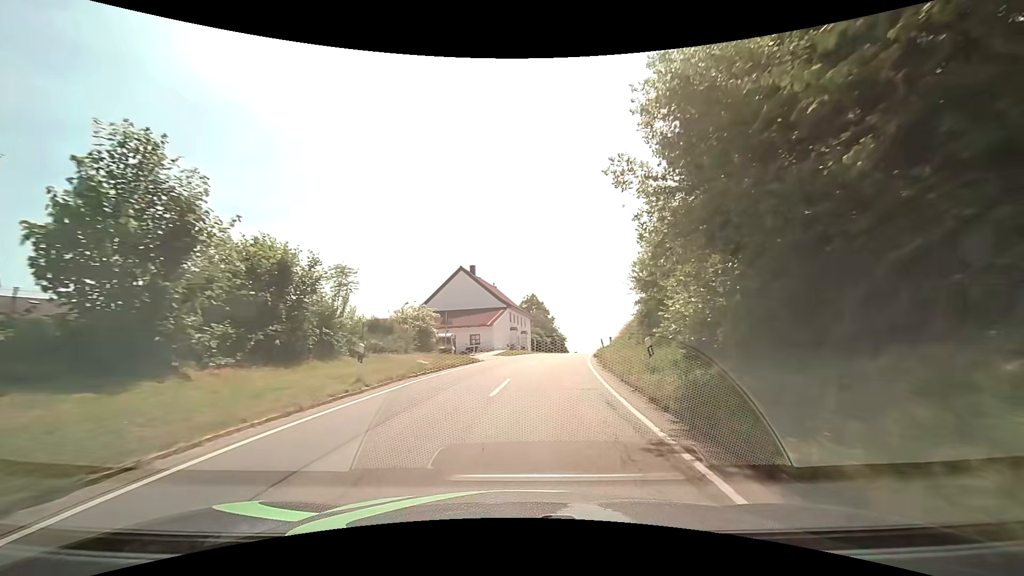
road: secondary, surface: asphalt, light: Day
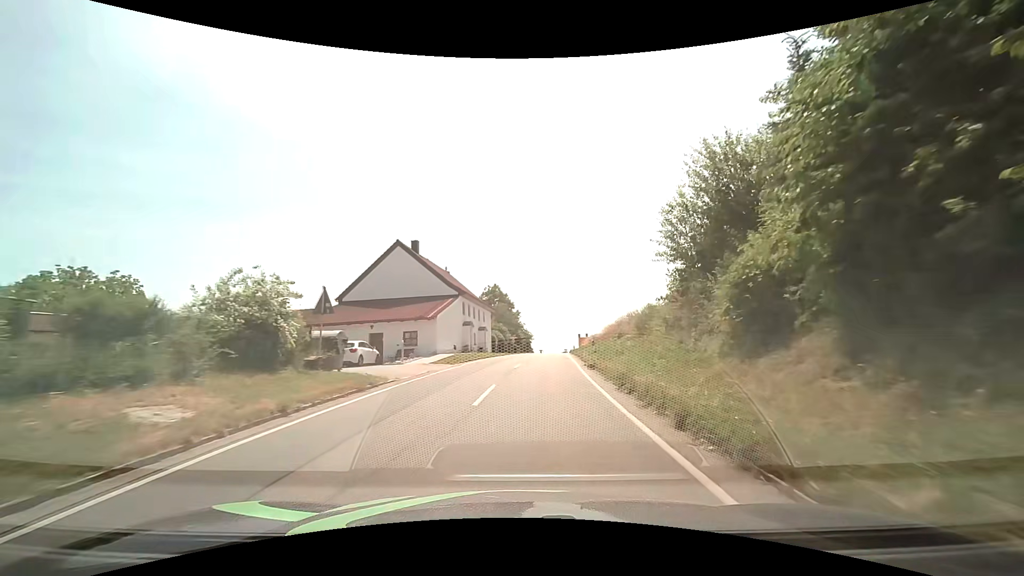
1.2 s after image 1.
(+0.5, +13.1) m; +4°
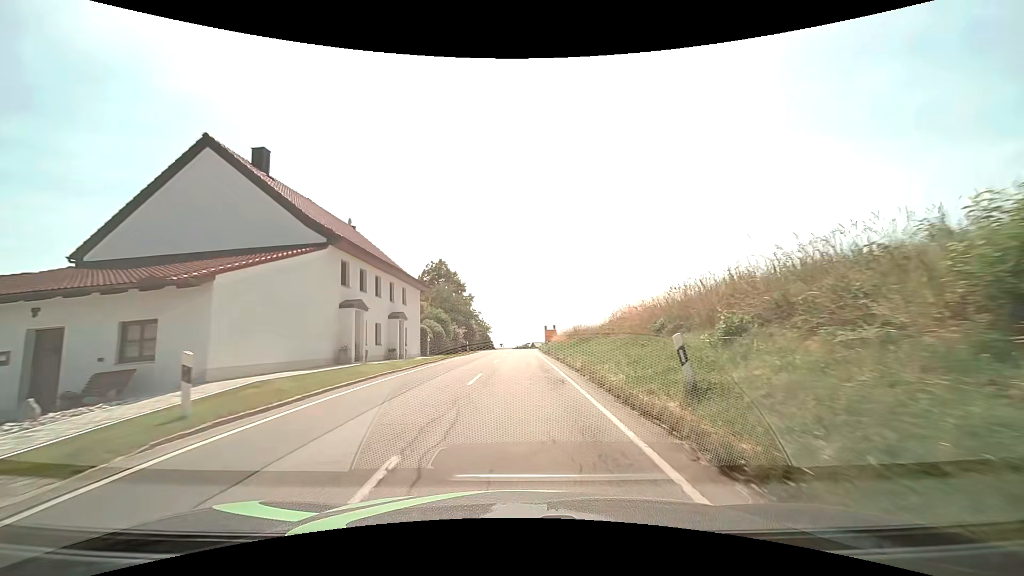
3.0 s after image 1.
(+1.0, +19.8) m; +5°
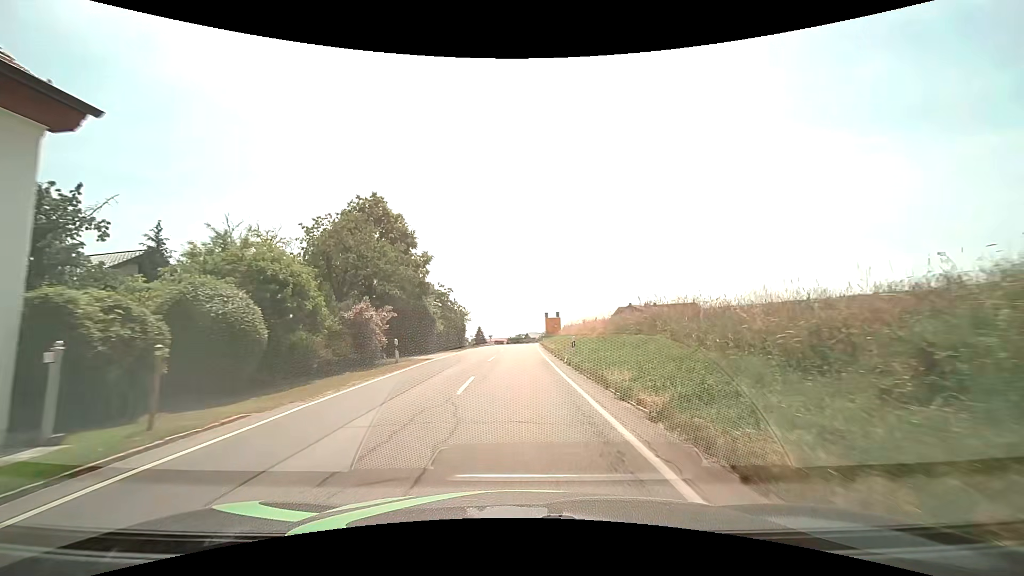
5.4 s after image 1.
(+0.2, +26.3) m; +1°
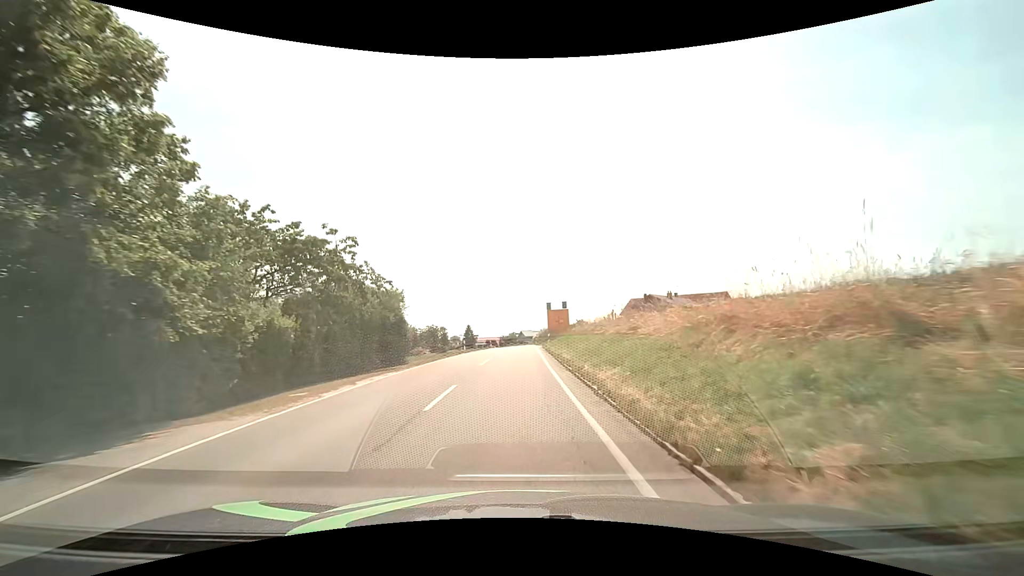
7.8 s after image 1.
(+0.4, +25.5) m; +1°
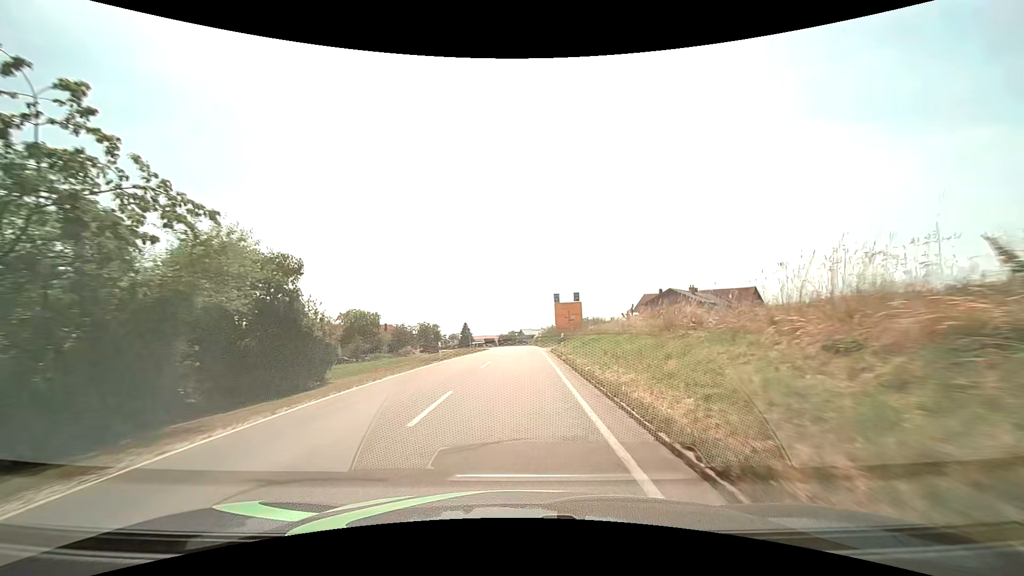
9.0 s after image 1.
(0.0, +13.3) m; 0°
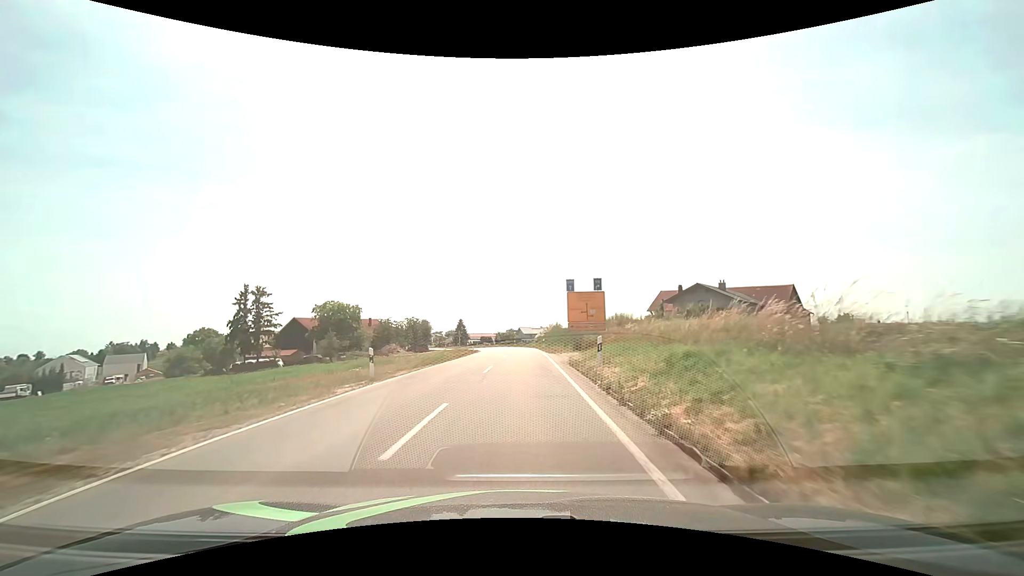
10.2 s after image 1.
(0.0, +13.7) m; 0°
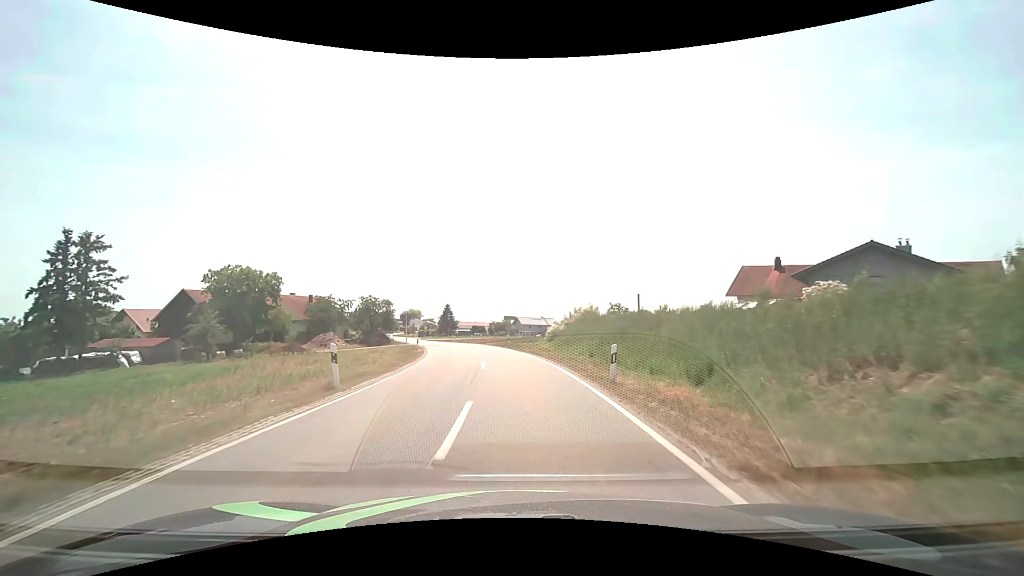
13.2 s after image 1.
(0.0, +35.9) m; 0°
(0, +10) (0, +20) (-1, +30) (-2, +40) (-4, +50) (-7, +59) (-10, +69) (-12, +79) (-15, +88) (-17, +98) m
